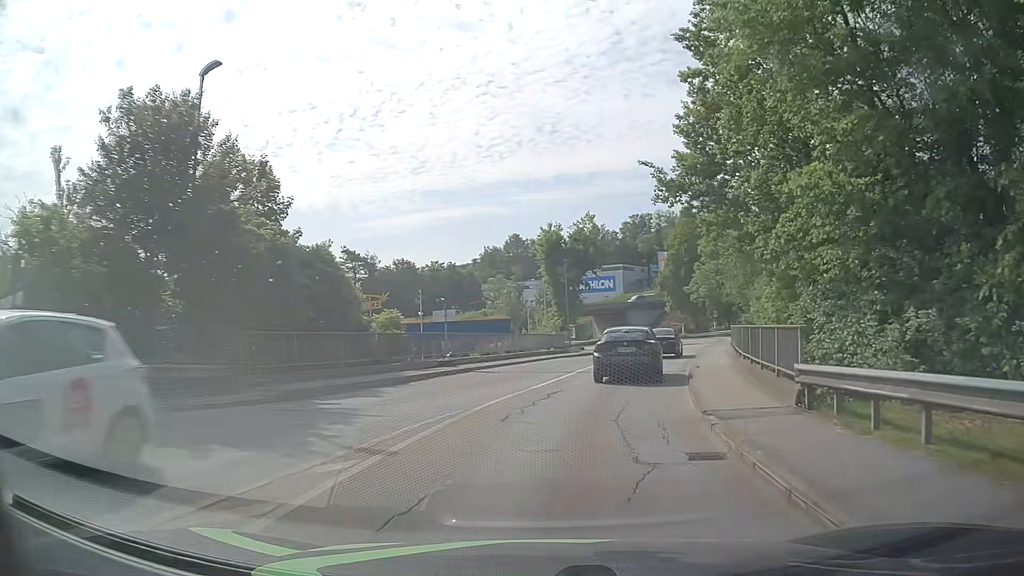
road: tertiary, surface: asphalt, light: Day
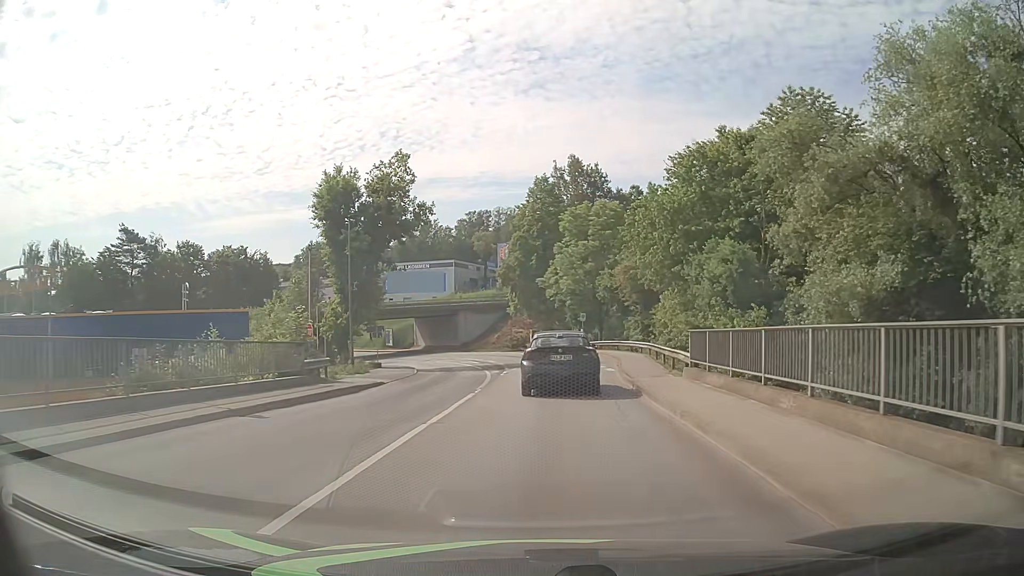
(+3.2, +25.0) m; +14°
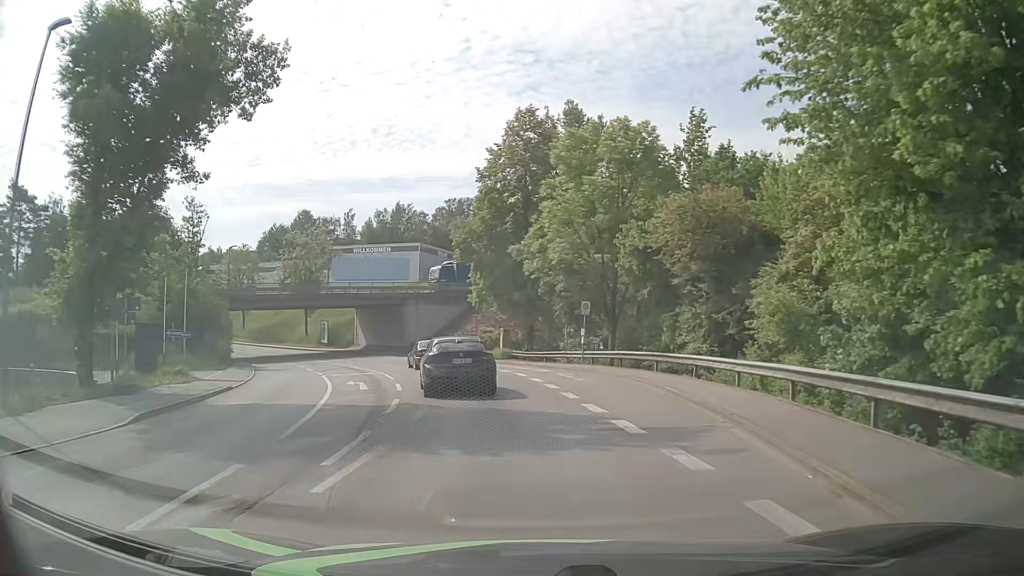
(+0.8, +24.2) m; +1°
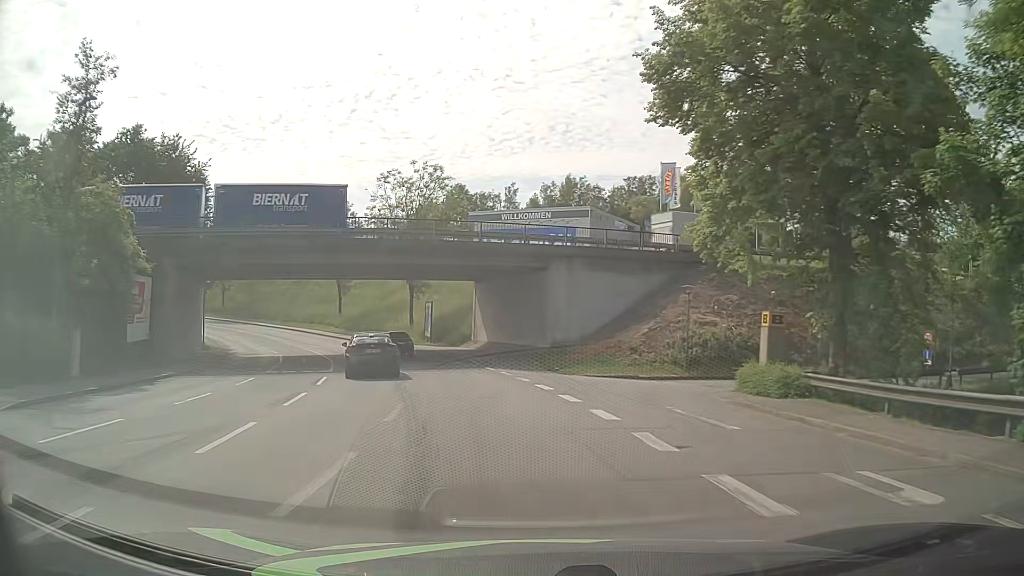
(-3.6, +31.5) m; -14°
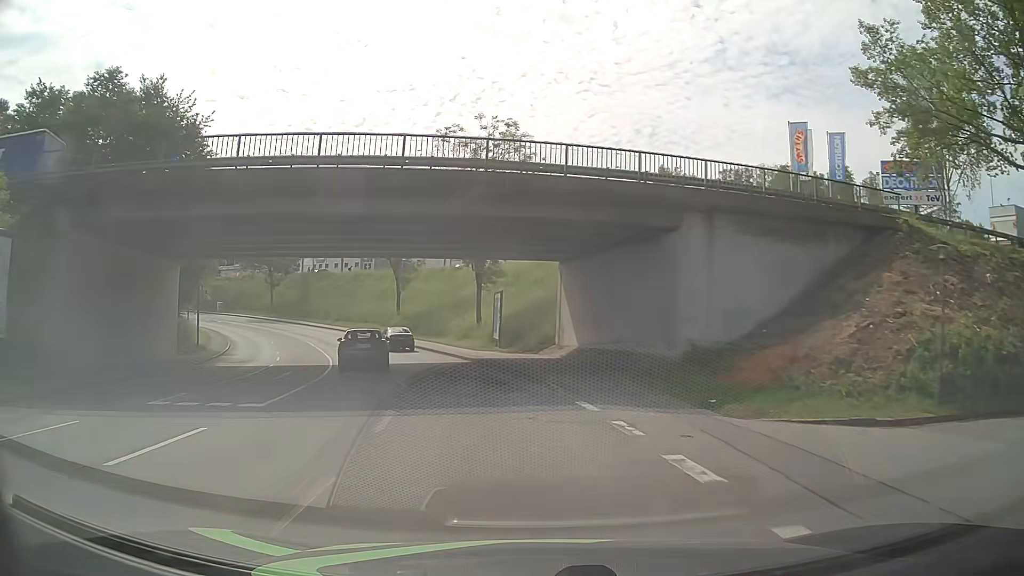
(-1.0, +13.9) m; -8°
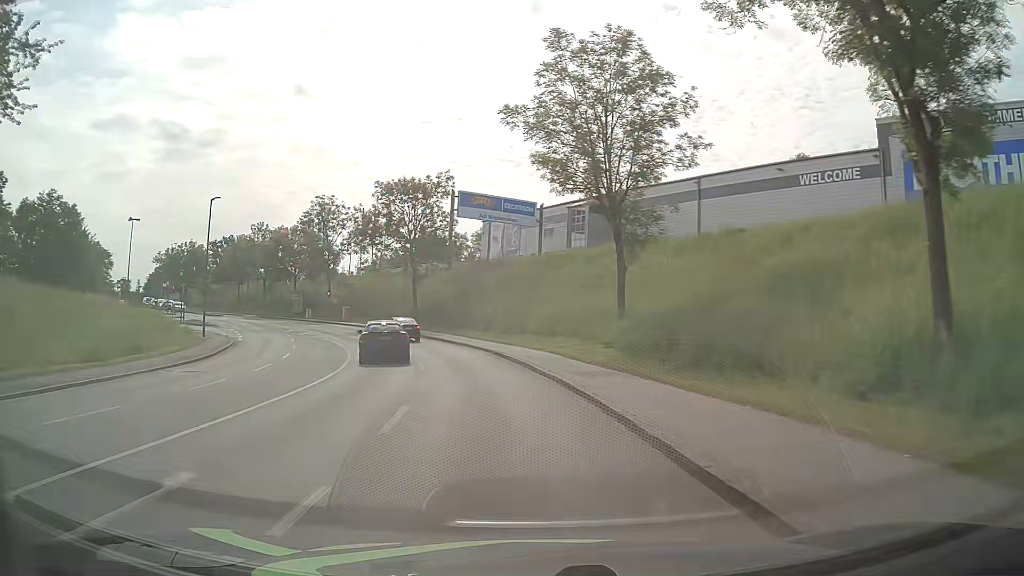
(-6.0, +36.8) m; -15°
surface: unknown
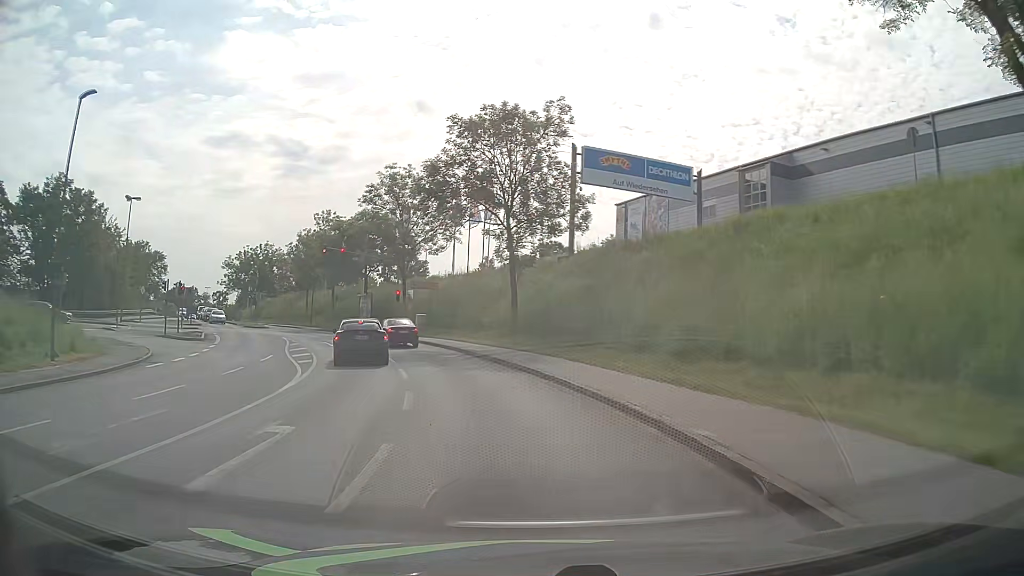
(-3.6, +21.9) m; -15°
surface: asphalt
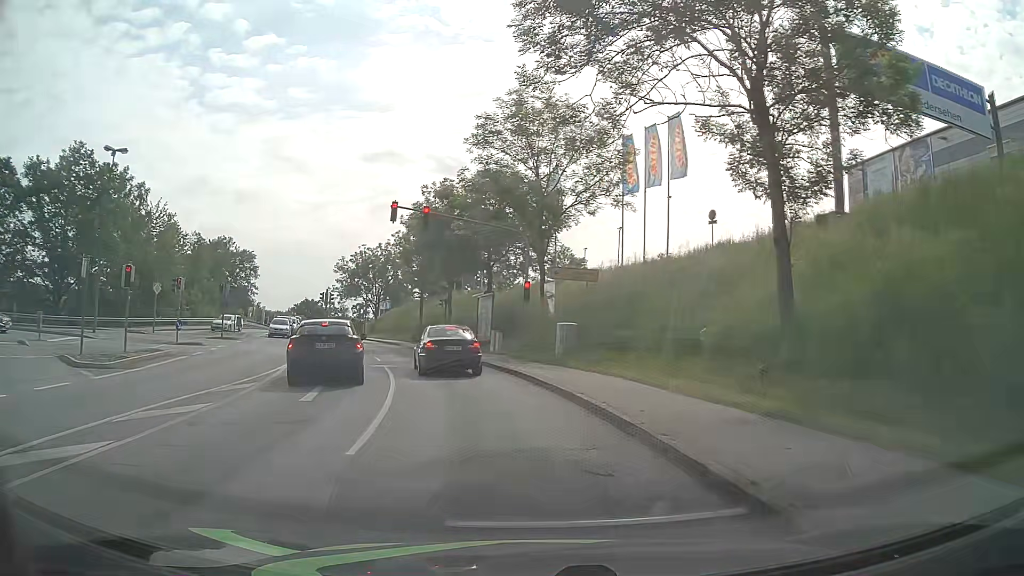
(-2.7, +21.5) m; -15°
